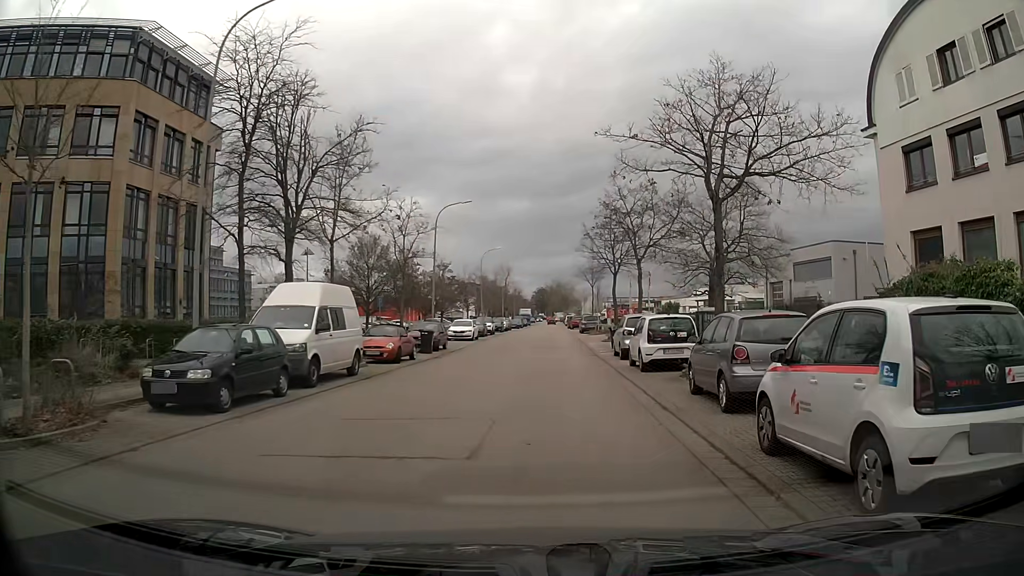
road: service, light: Day
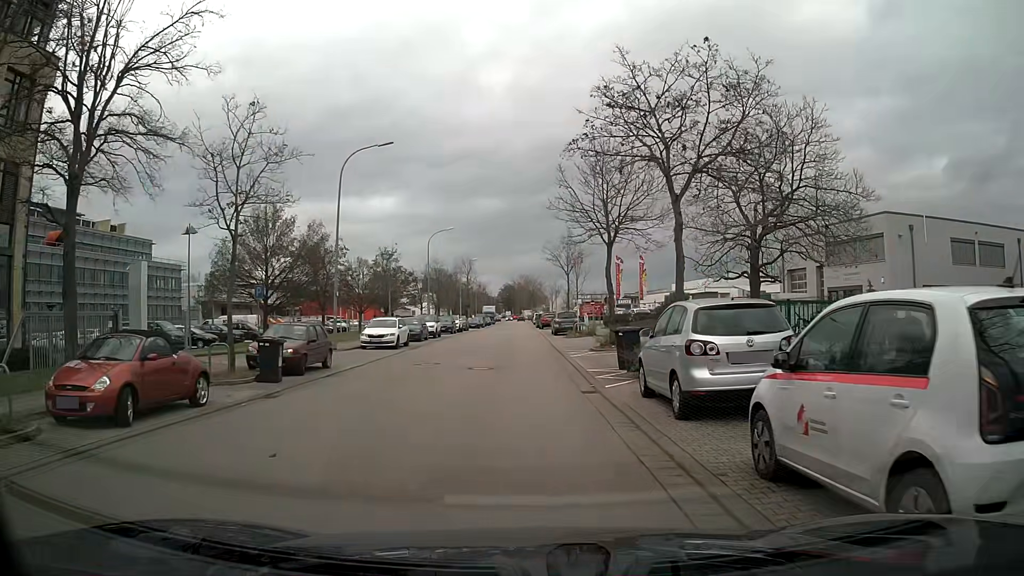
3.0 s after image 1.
(+0.4, +14.8) m; +2°
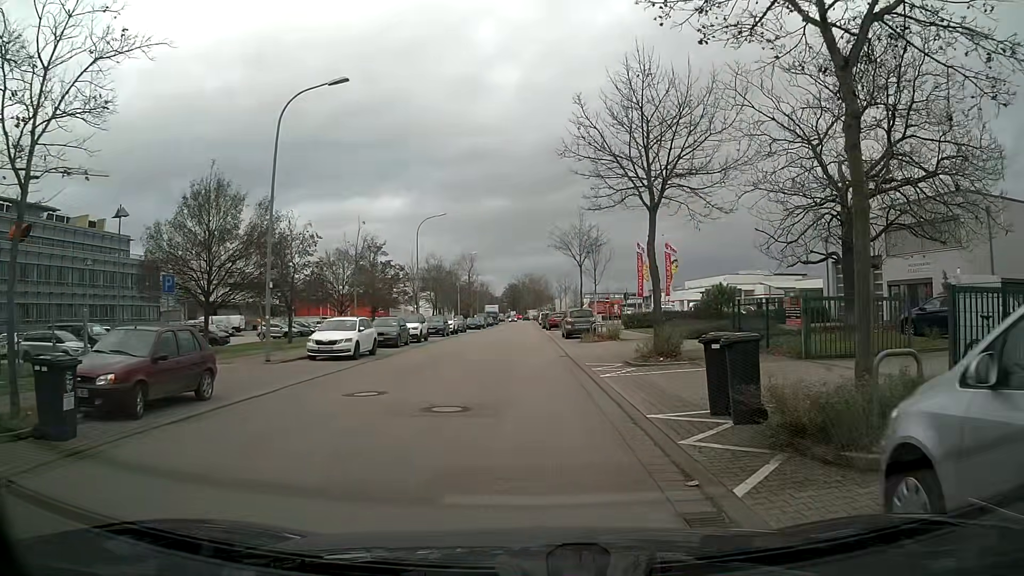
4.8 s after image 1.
(-0.1, +8.3) m; -1°
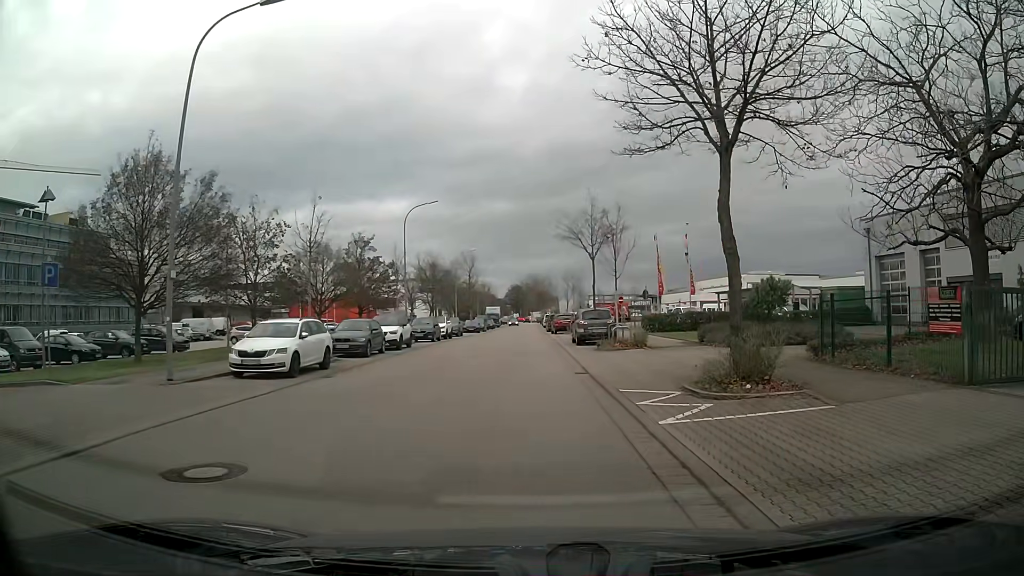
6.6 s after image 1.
(0.0, +6.3) m; 0°
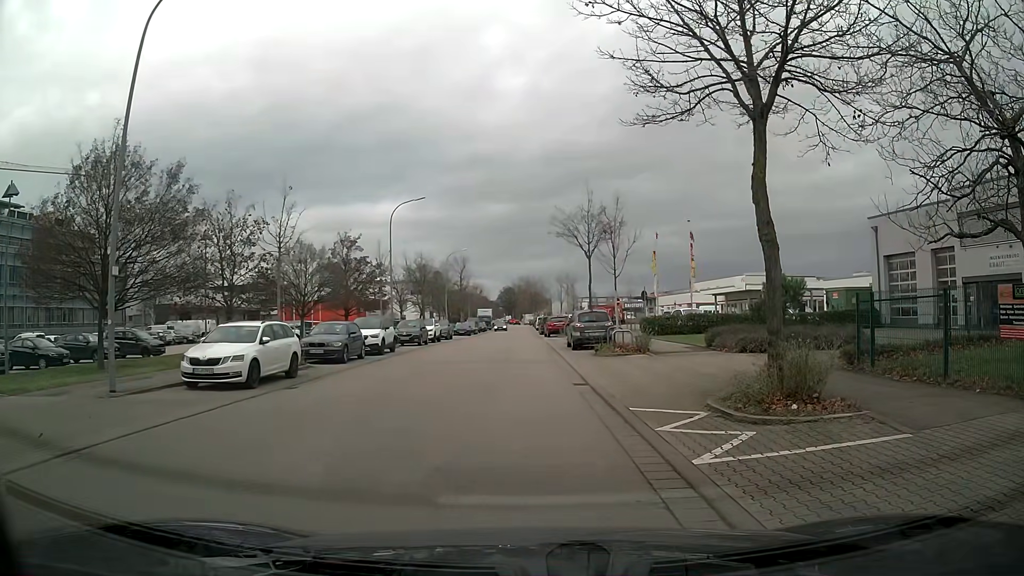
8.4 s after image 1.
(0.0, +2.0) m; +1°
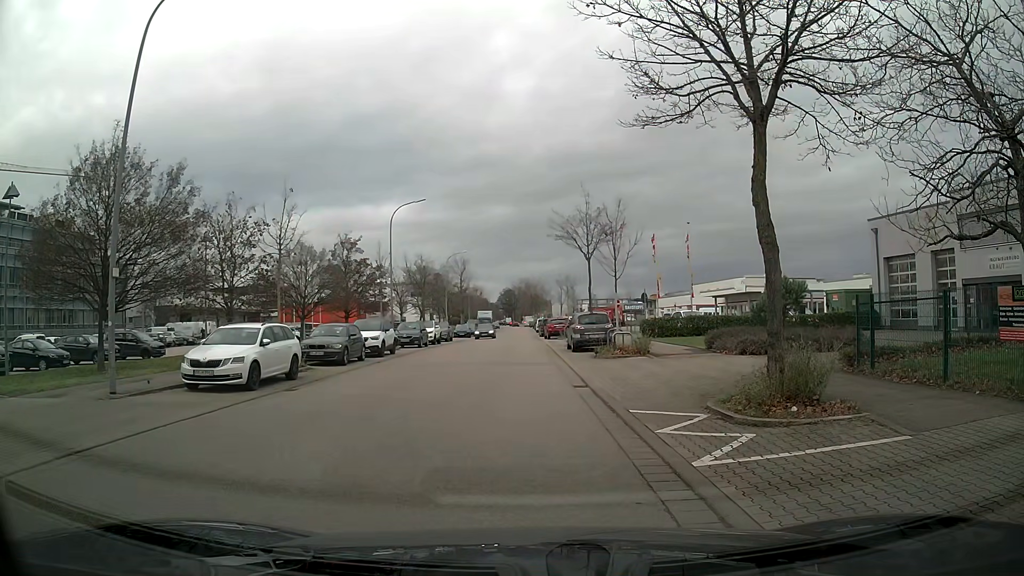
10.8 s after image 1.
(0.0, +0.1) m; 0°
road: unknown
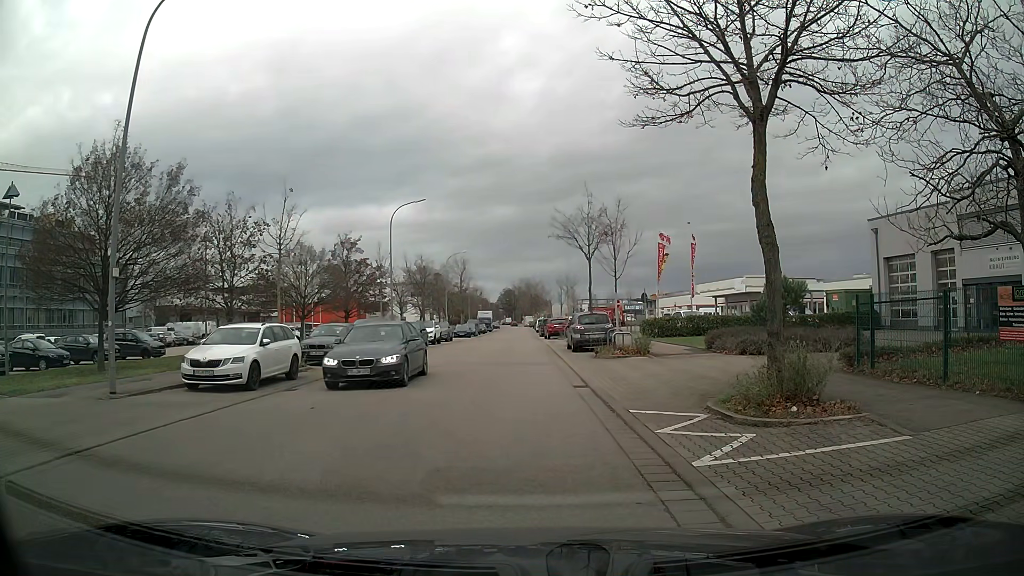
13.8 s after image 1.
(0.0, 0.0) m; 0°
